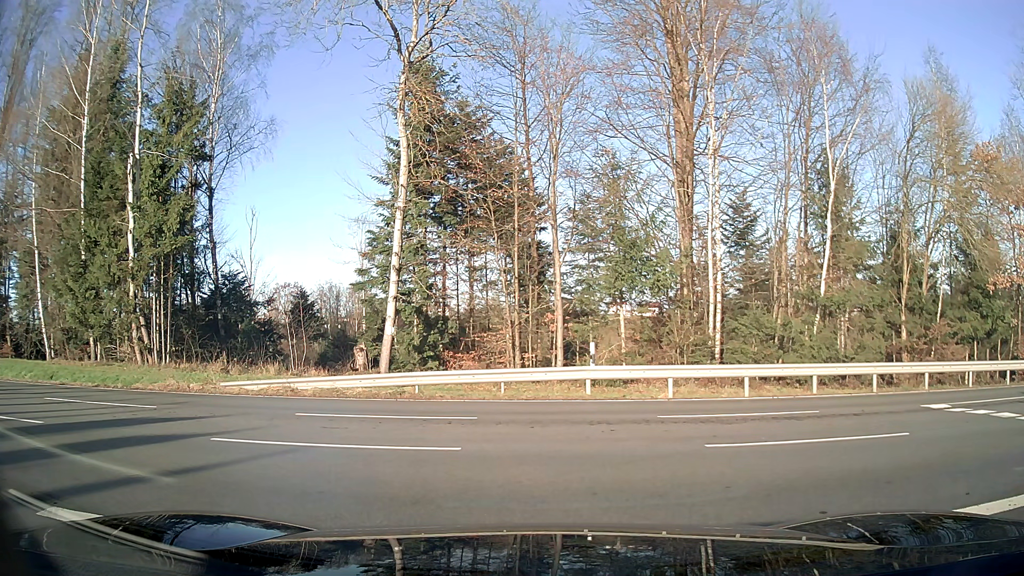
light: Day
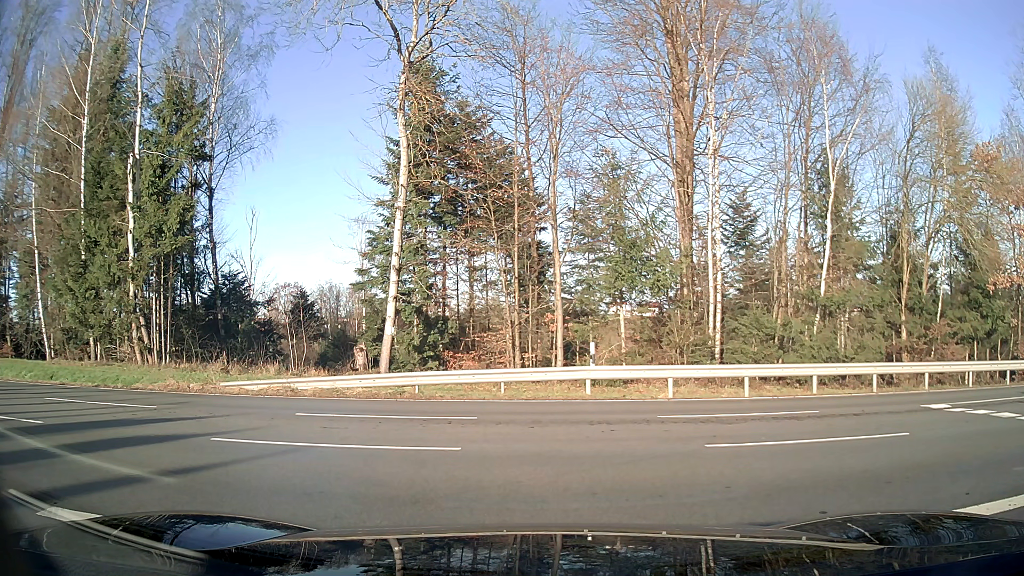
(0.0, 0.0) m; 0°
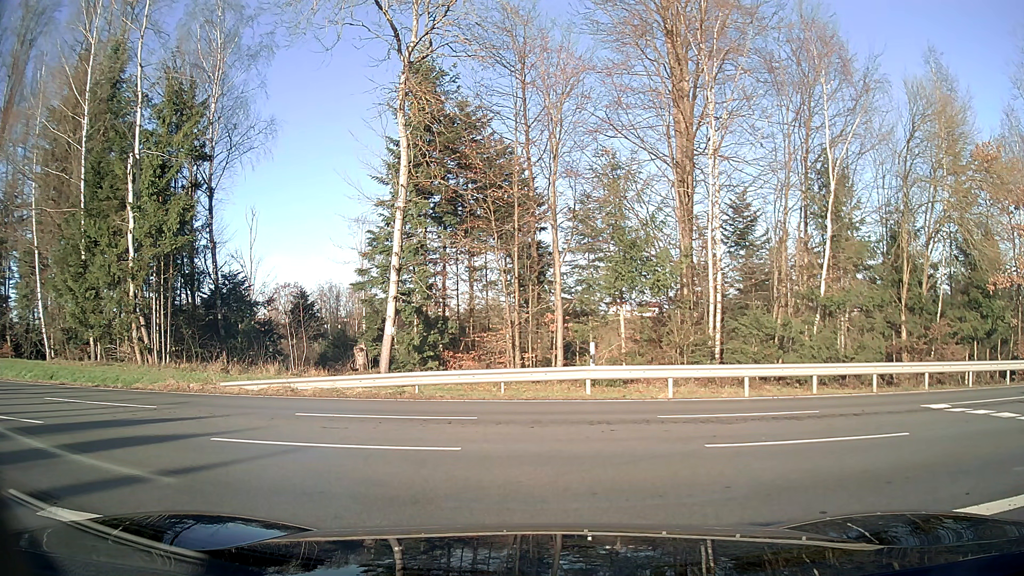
(0.0, 0.0) m; 0°
